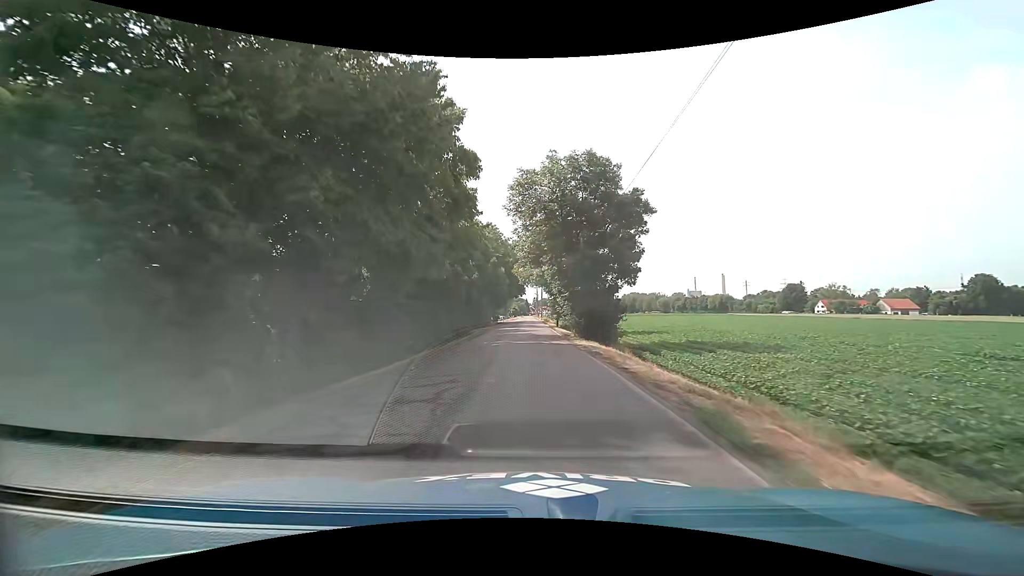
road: tertiary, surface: asphalt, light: Day
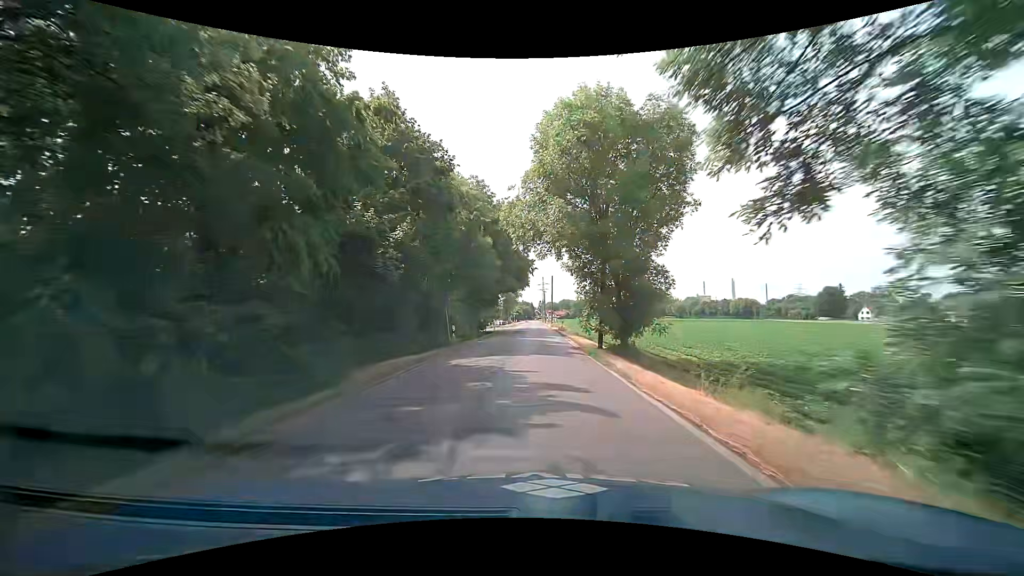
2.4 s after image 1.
(-0.5, +30.2) m; -1°
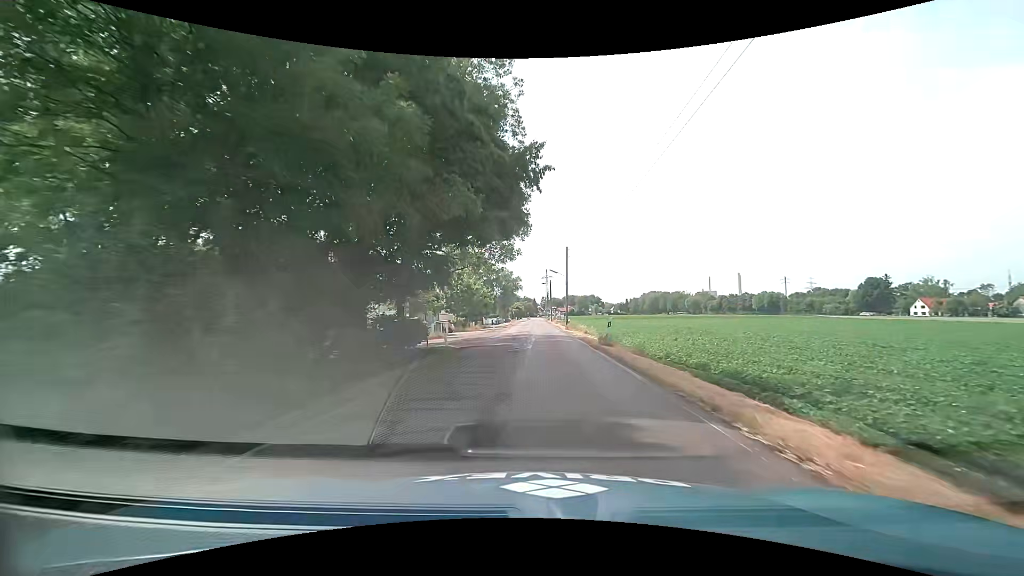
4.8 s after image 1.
(-0.1, +31.2) m; -1°
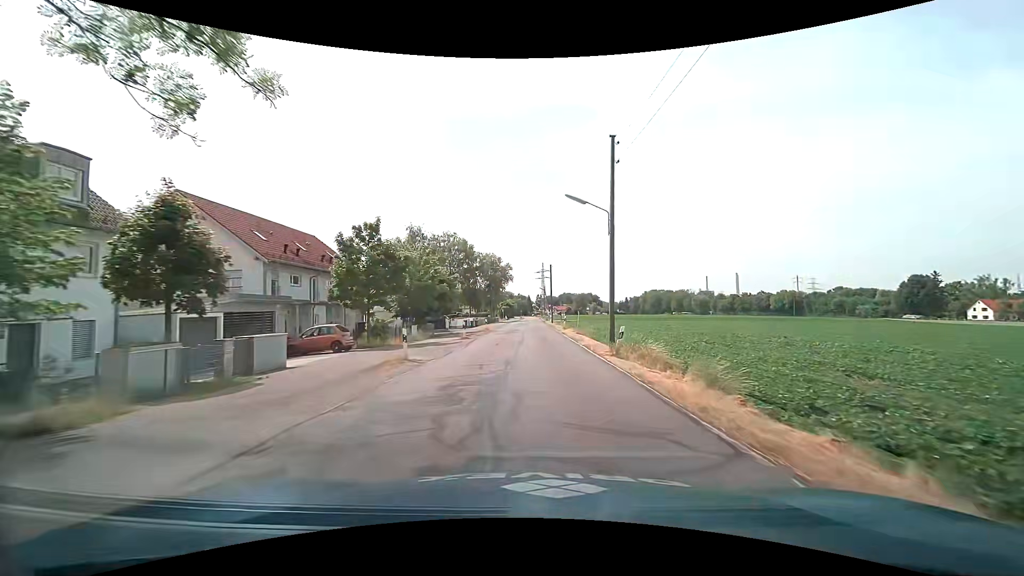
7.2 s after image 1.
(+0.7, +32.0) m; +2°
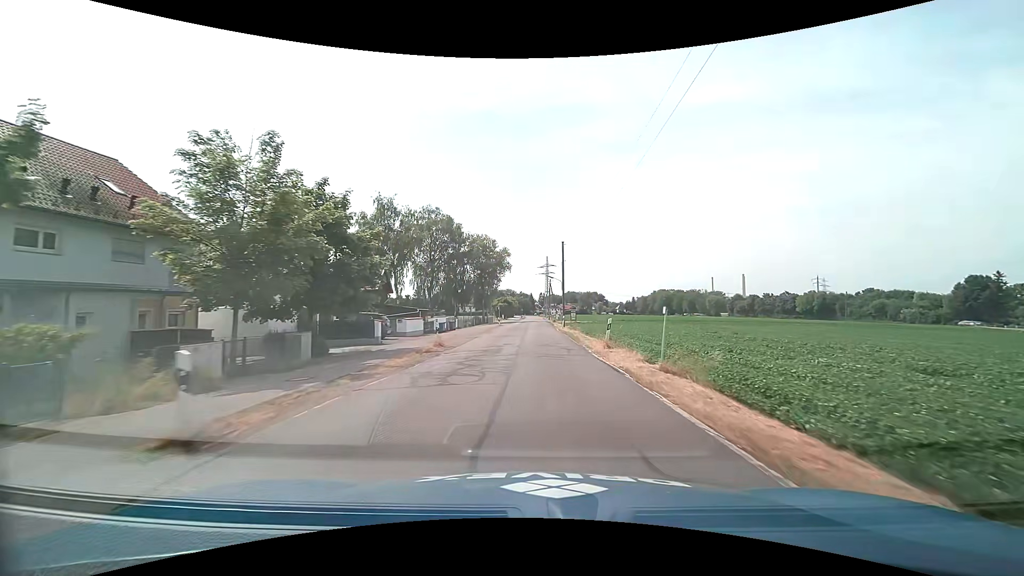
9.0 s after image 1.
(-0.2, +24.6) m; 0°
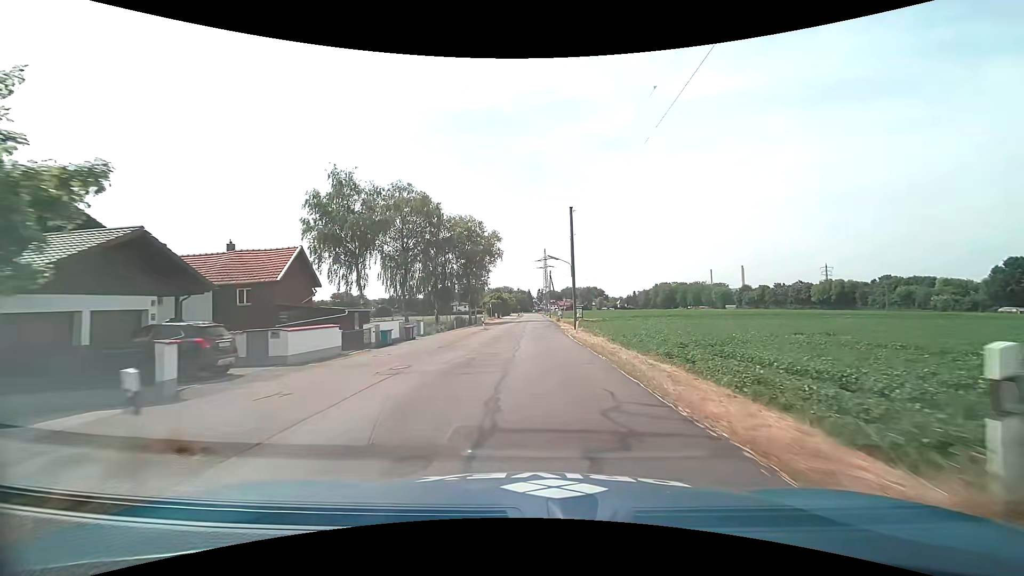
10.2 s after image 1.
(+0.1, +16.6) m; 0°
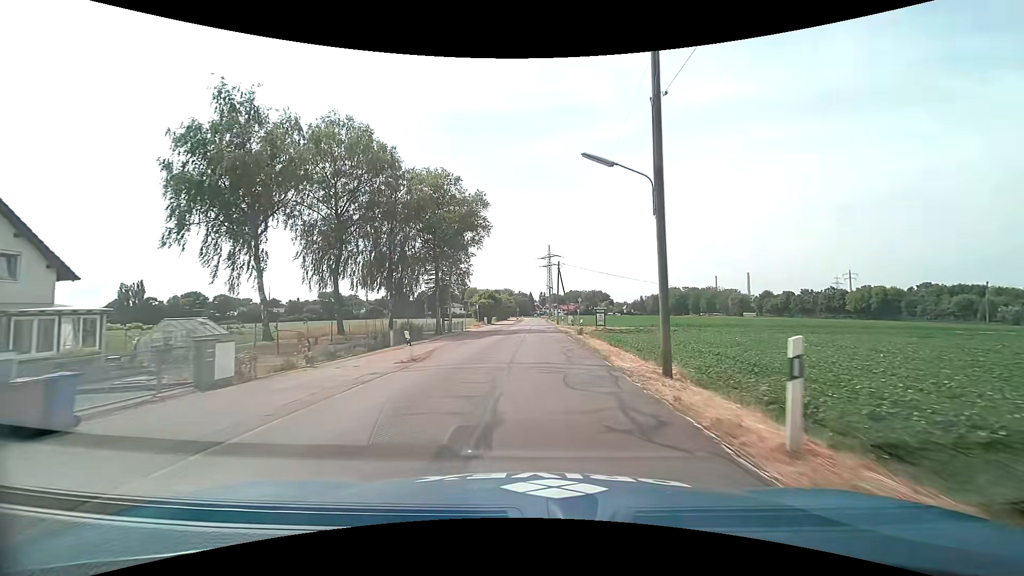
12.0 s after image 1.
(-0.1, +25.0) m; 0°
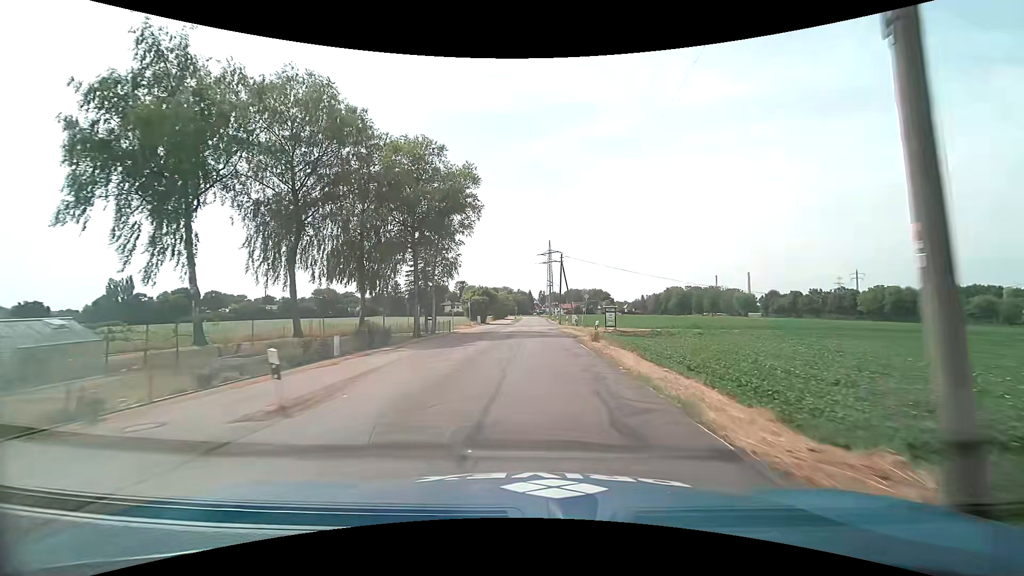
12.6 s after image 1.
(-0.1, +8.3) m; -1°
(0, +10) (0, +20) (0, +30) (0, +40) (0, +50) (0, +60) (+1, +70) (+1, +80) (+1, +90) (+1, +100) m
